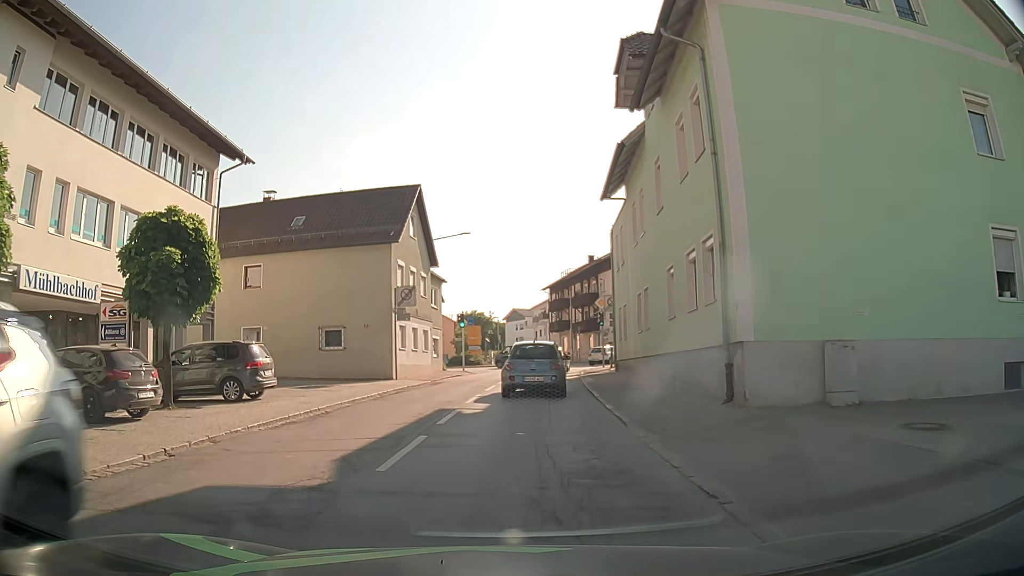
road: secondary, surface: asphalt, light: Day
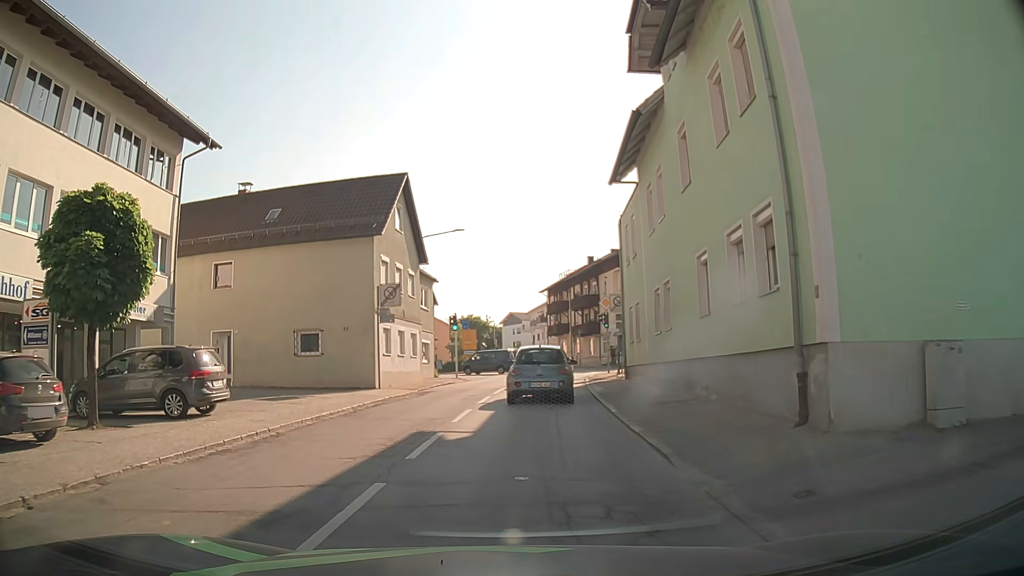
(0.0, +3.3) m; 0°
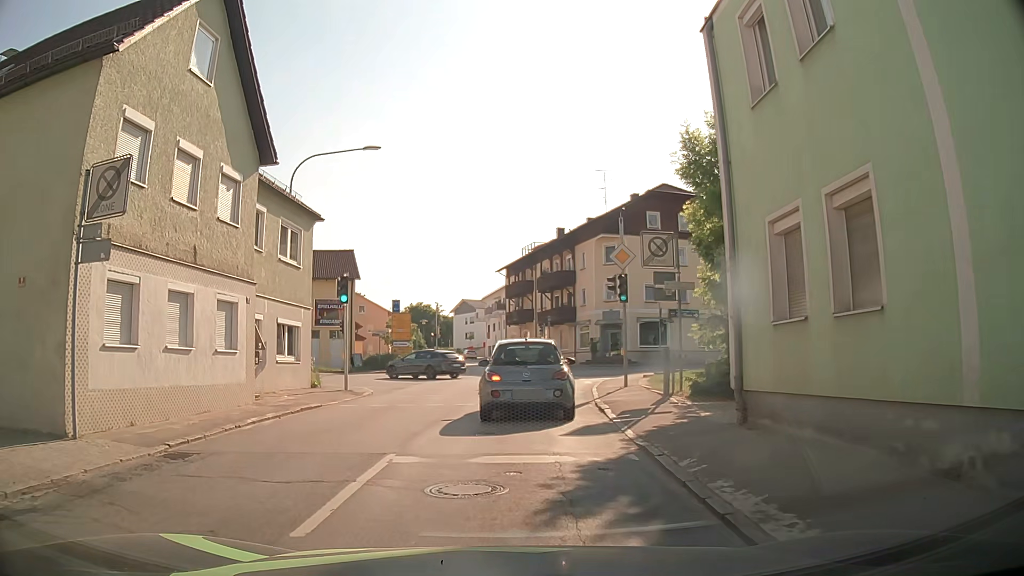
(+0.6, +17.1) m; +2°
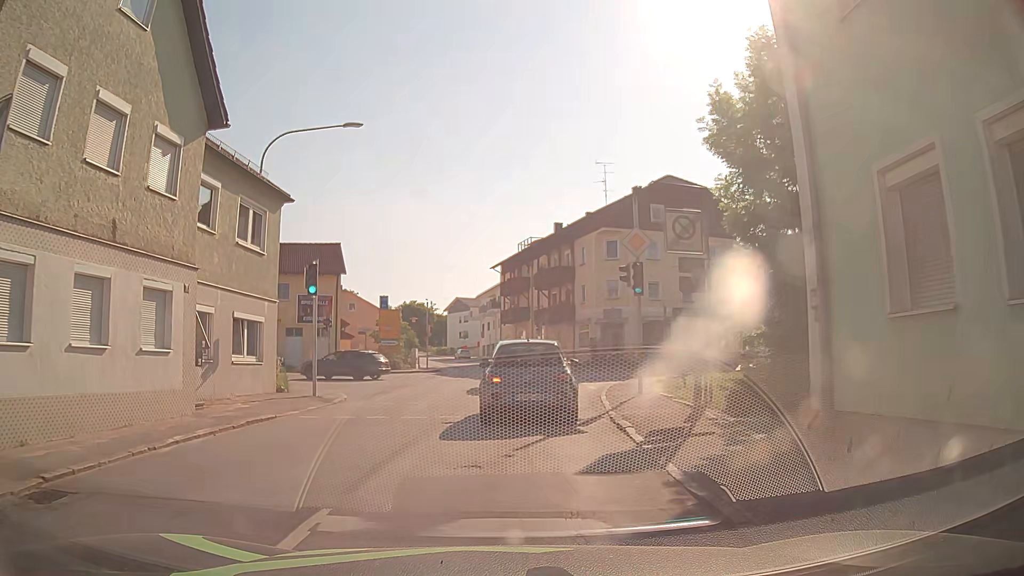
(0.0, +2.9) m; +1°
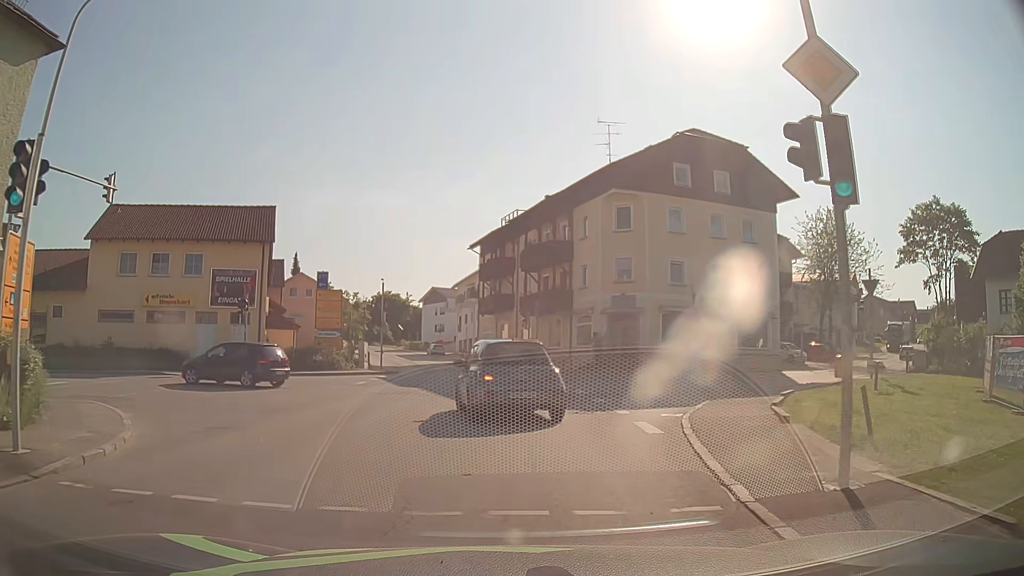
(+0.3, +11.5) m; +2°
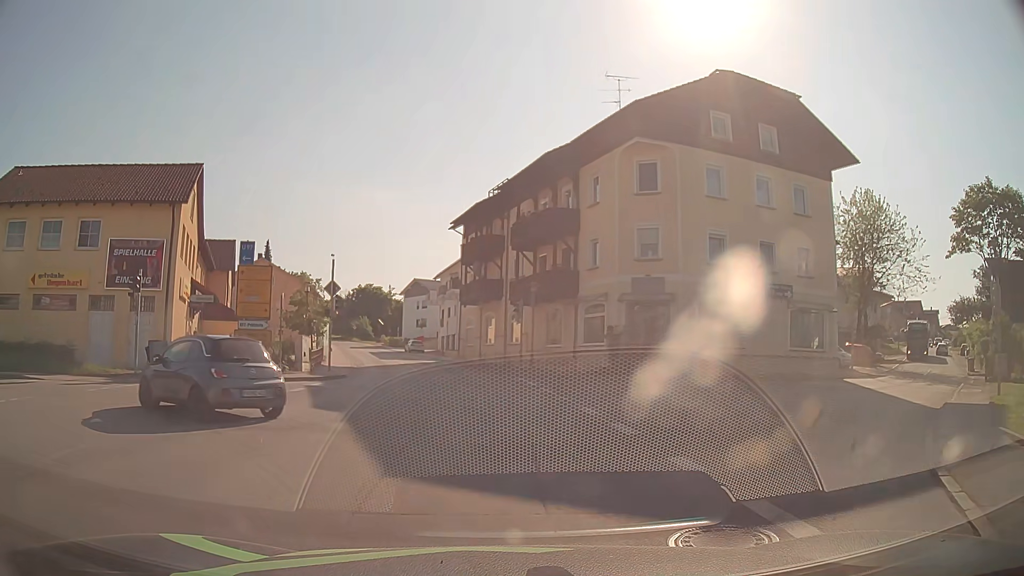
(+0.2, +9.2) m; +2°
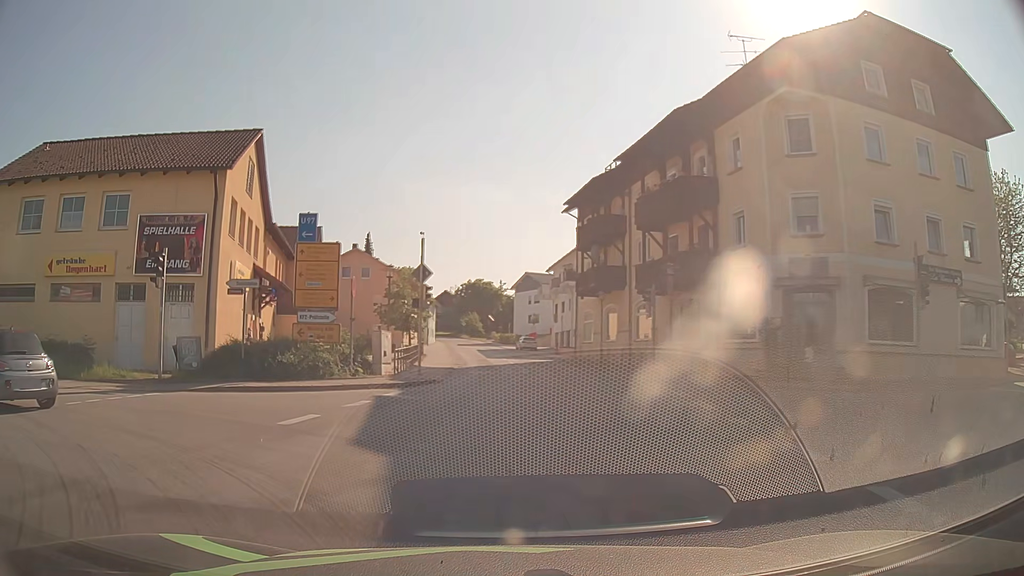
(-0.3, +5.5) m; -9°
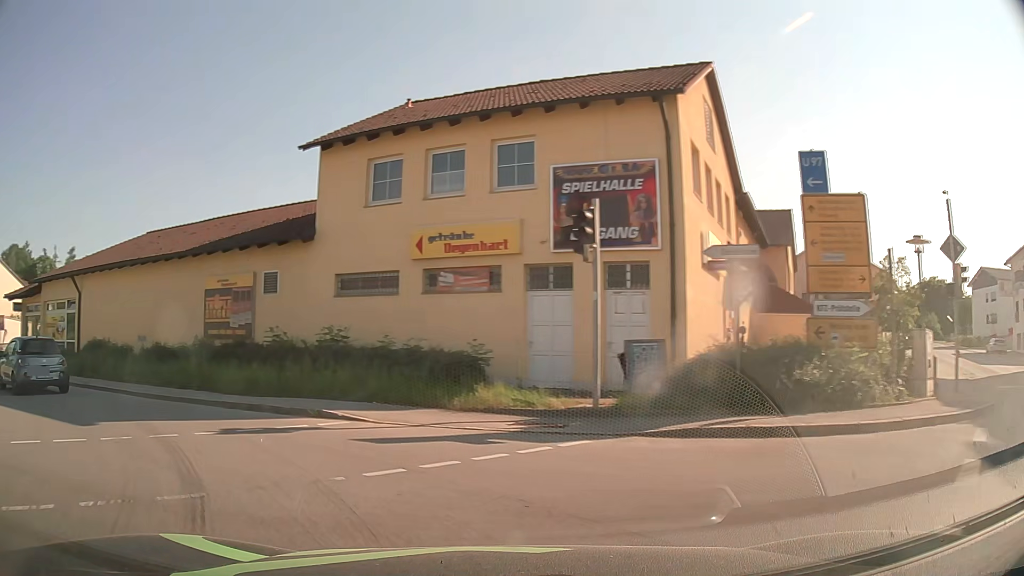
(-2.4, +7.1) m; -39°
(-4, +9) (-12, +15) (-21, +20) (-29, +25) (-38, +30) (-47, +35) (-56, +40) (-65, +44) (-74, +48) (-83, +51) m
